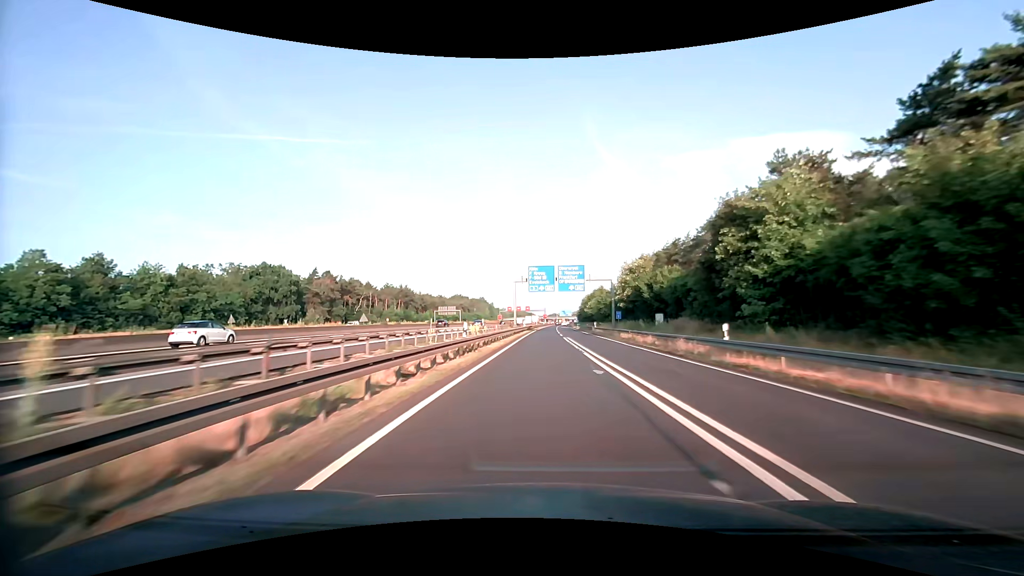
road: motorway_link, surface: asphalt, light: Day
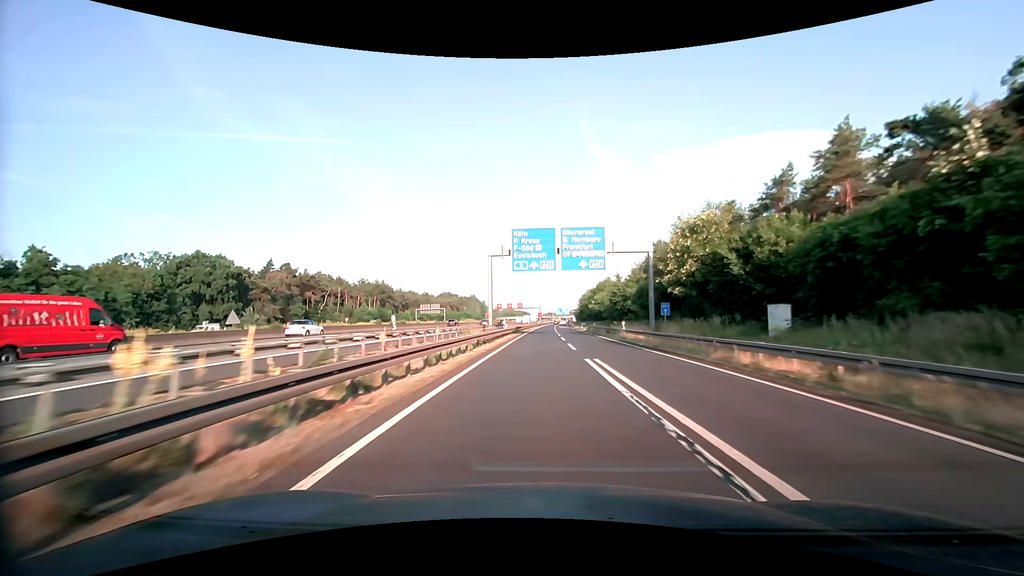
(+0.2, +26.8) m; +1°
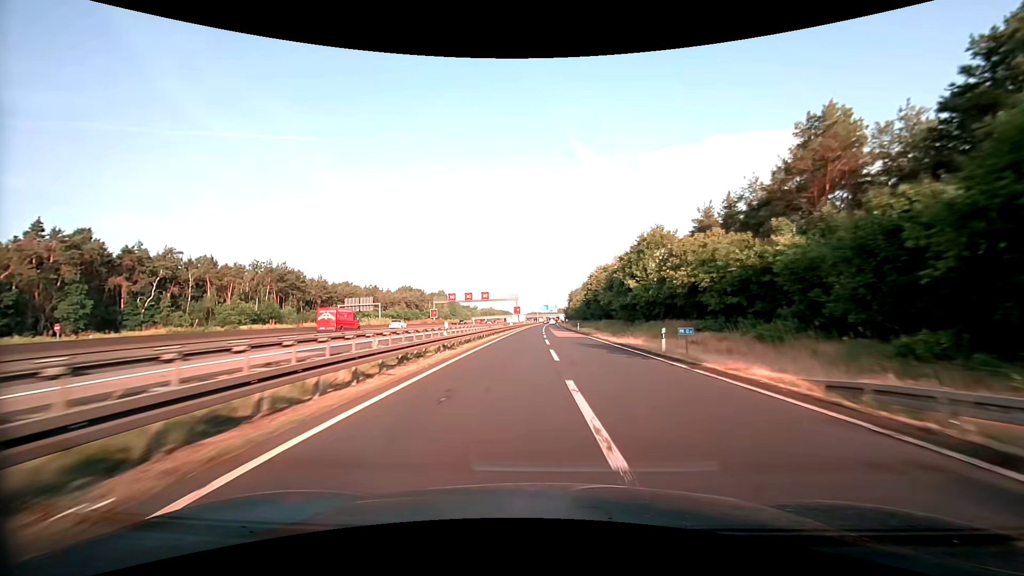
(+1.0, +67.5) m; +2°
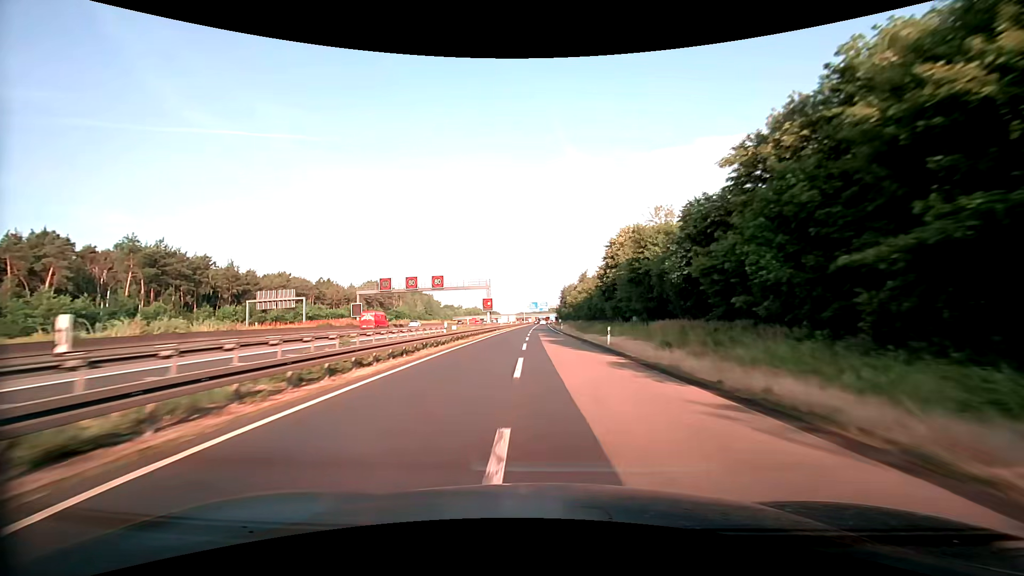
(+0.4, +40.8) m; +1°
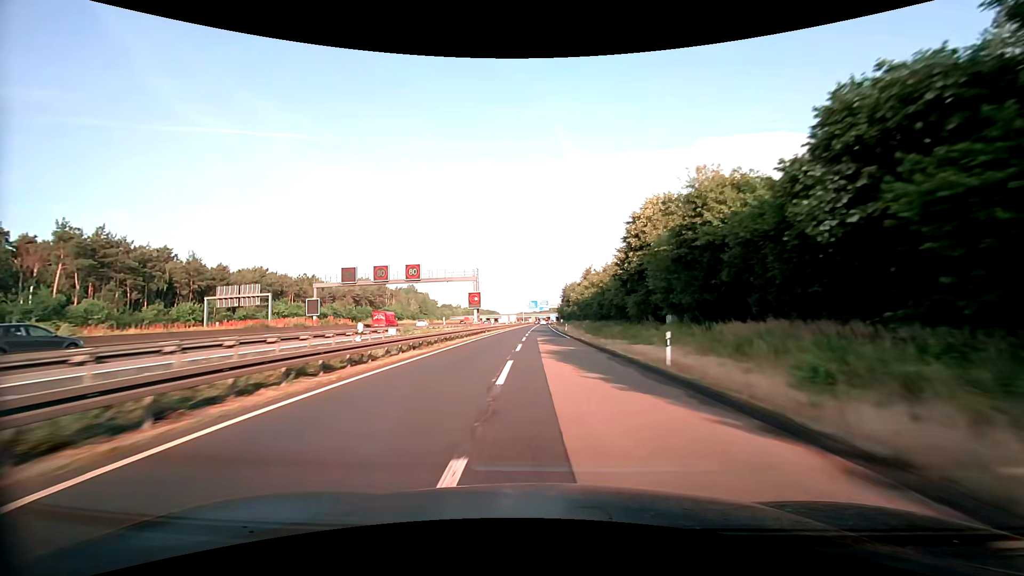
(0.0, +13.6) m; 0°
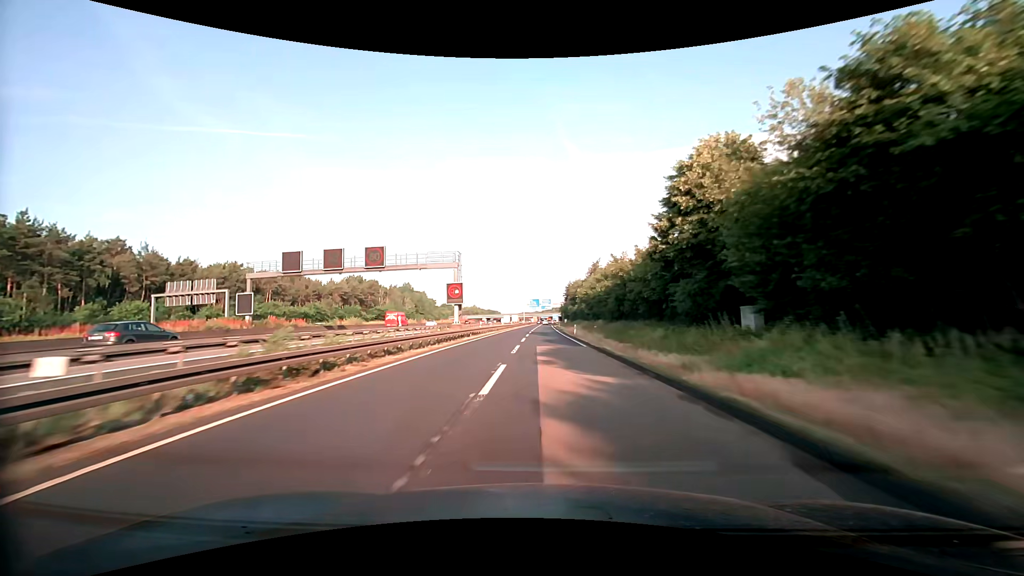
(0.0, +13.6) m; 0°
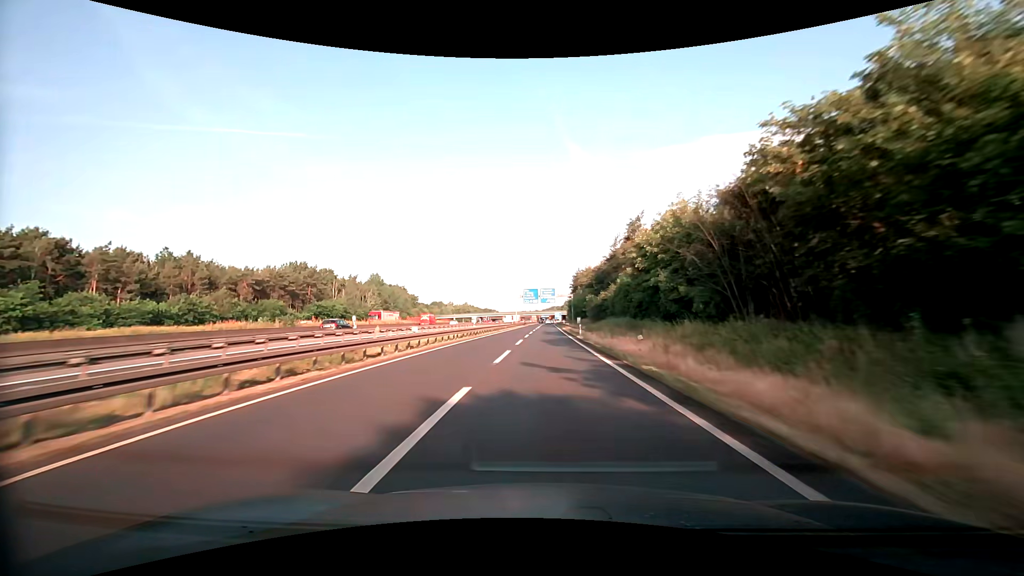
(-0.2, +53.6) m; 0°
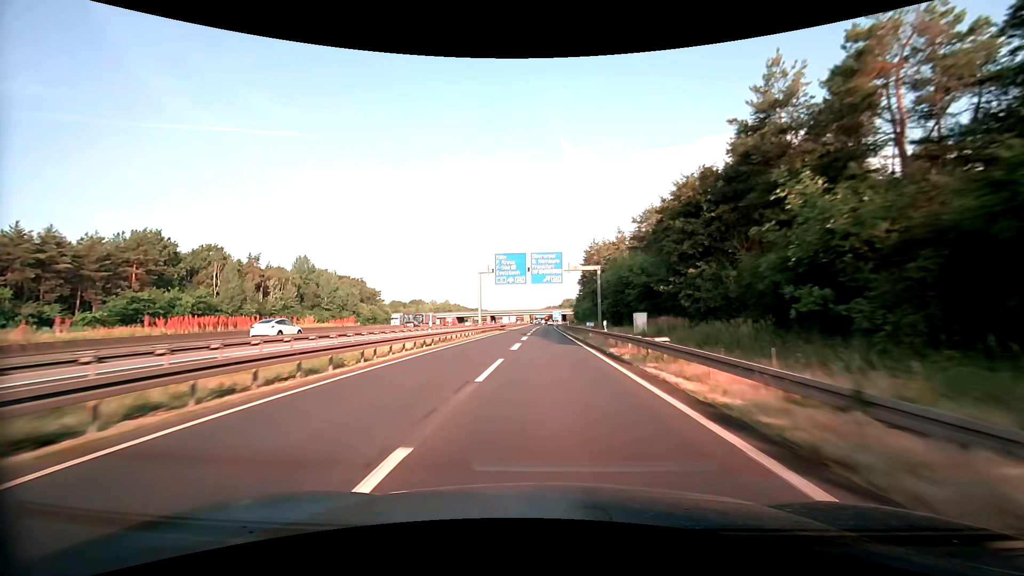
(+0.2, +65.1) m; 0°
(0, +10) (0, +20) (0, +30) (0, +40) (0, +50) (0, +60) (0, +70) (0, +80) (0, +90) (0, +100) m
